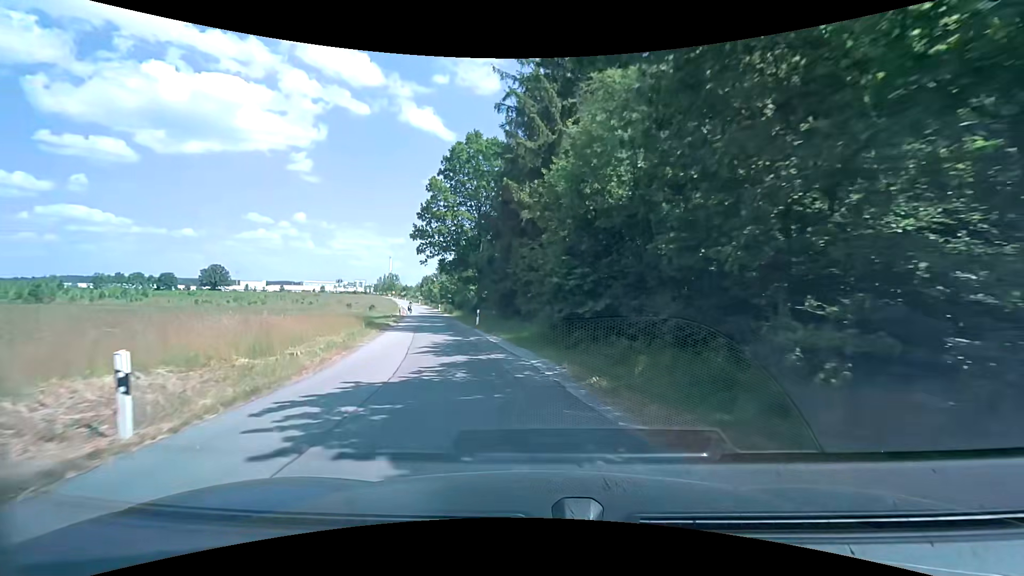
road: unclassified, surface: asphalt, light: Day
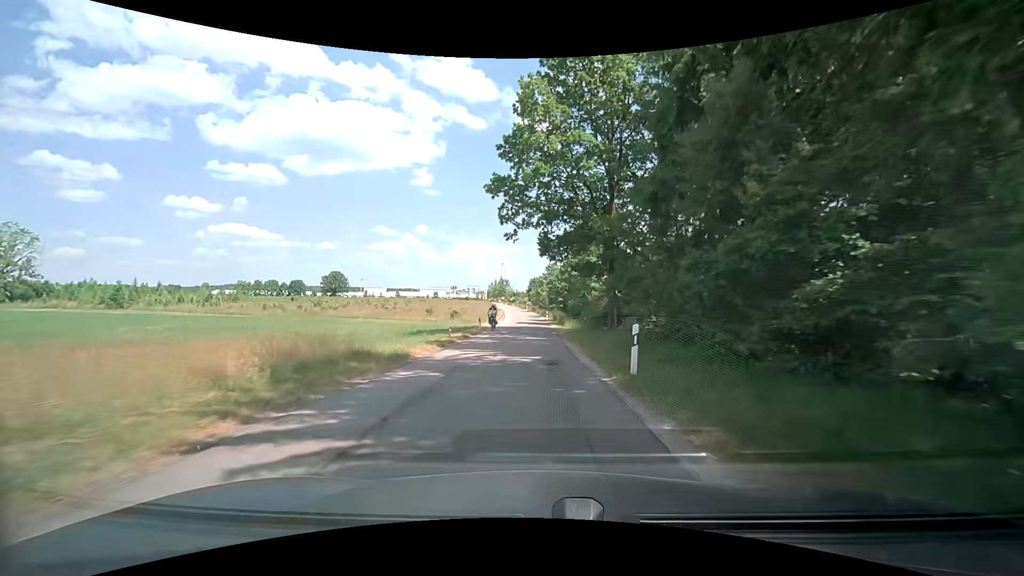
(-3.2, +21.5) m; -13°
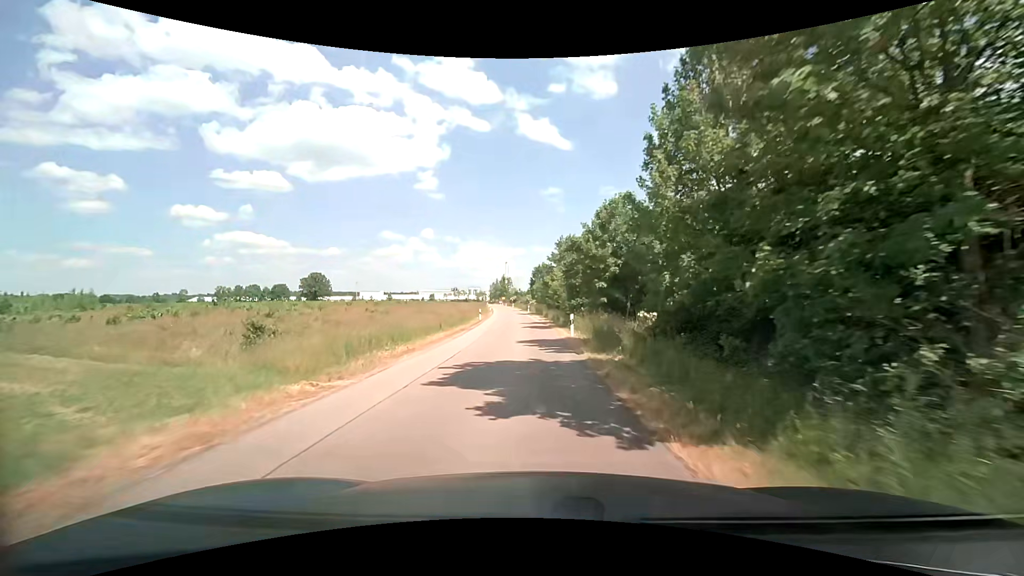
(0.0, +37.9) m; -1°
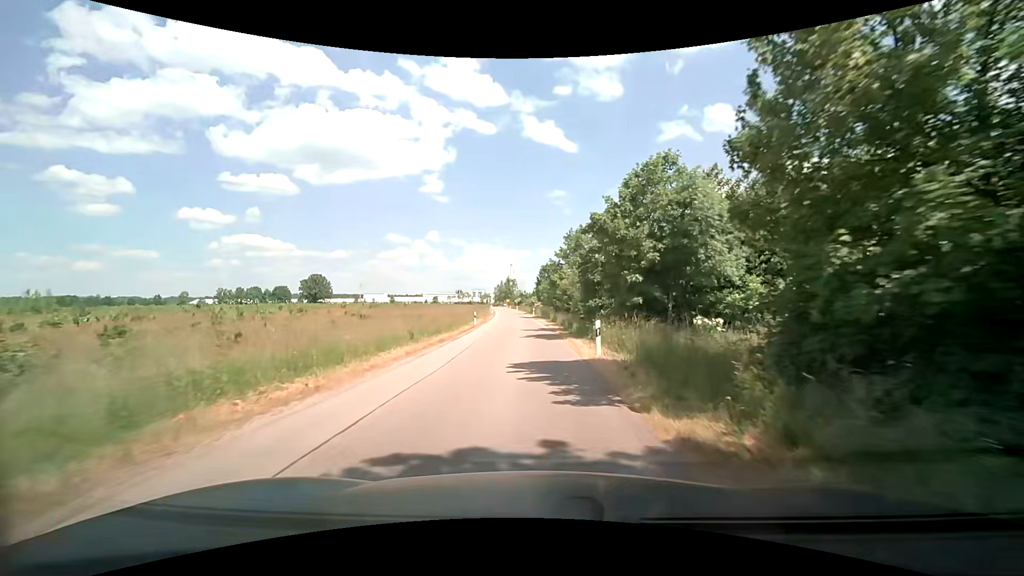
(0.0, +7.7) m; +1°
(0, +10) (-1, +20) (-1, +30) (-2, +40) (-2, +50) (-3, +60) (-4, +70) (-5, +80) (-6, +90) (-7, +100) m
